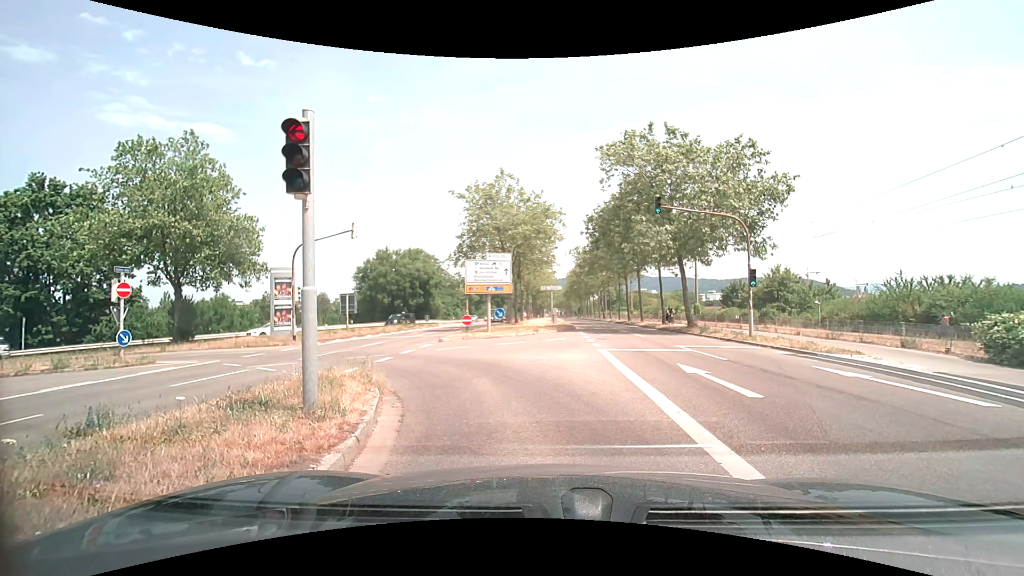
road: secondary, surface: asphalt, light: Day
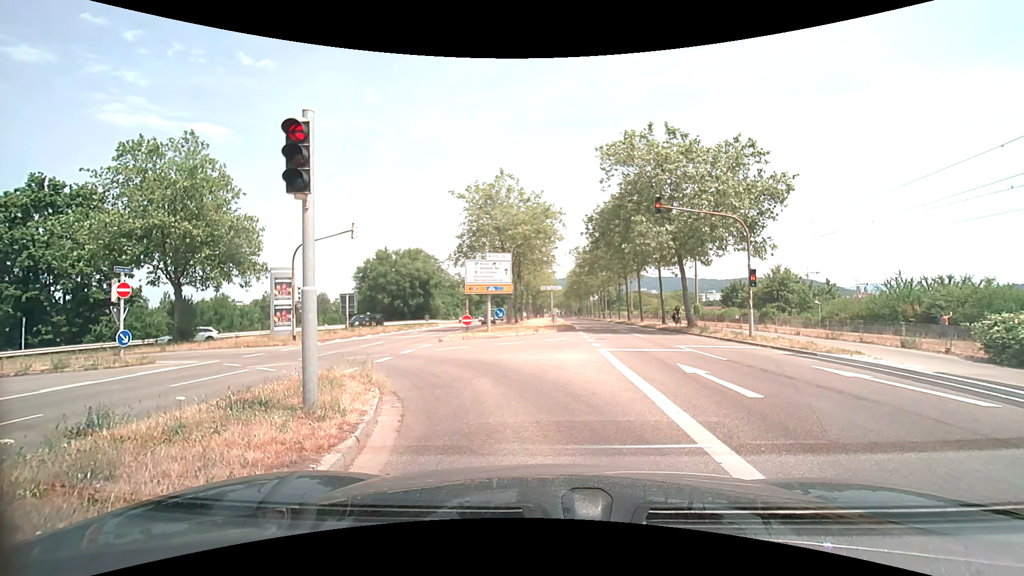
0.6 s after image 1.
(0.0, 0.0) m; 0°
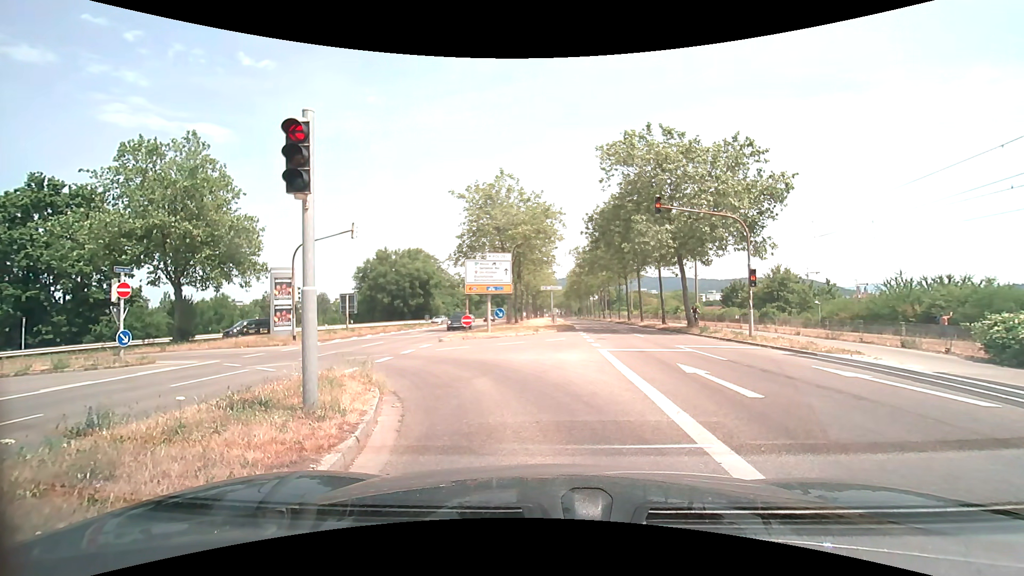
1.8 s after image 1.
(0.0, 0.0) m; 0°
